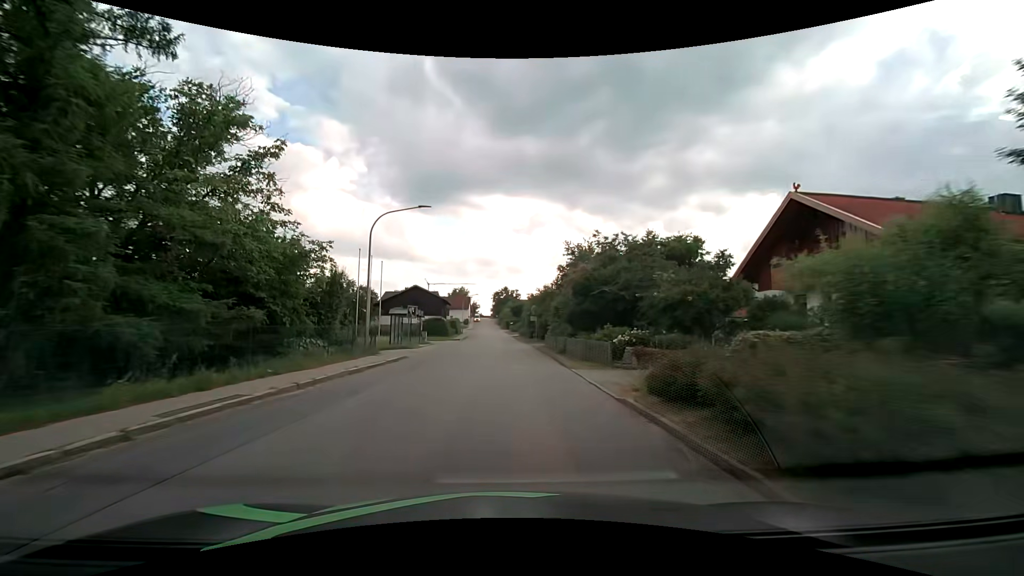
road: tertiary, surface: asphalt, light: Day
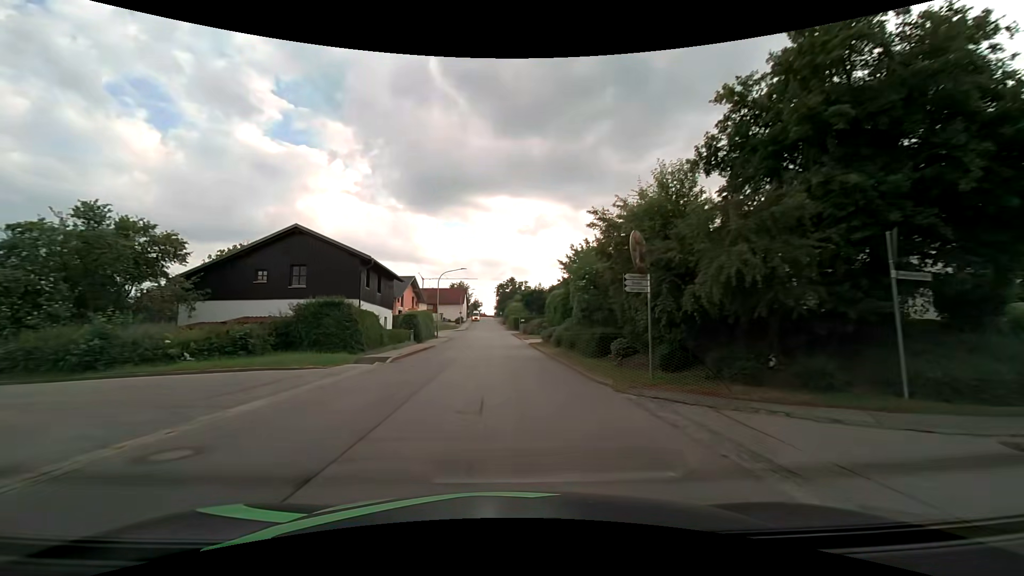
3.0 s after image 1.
(-0.3, +39.9) m; -1°
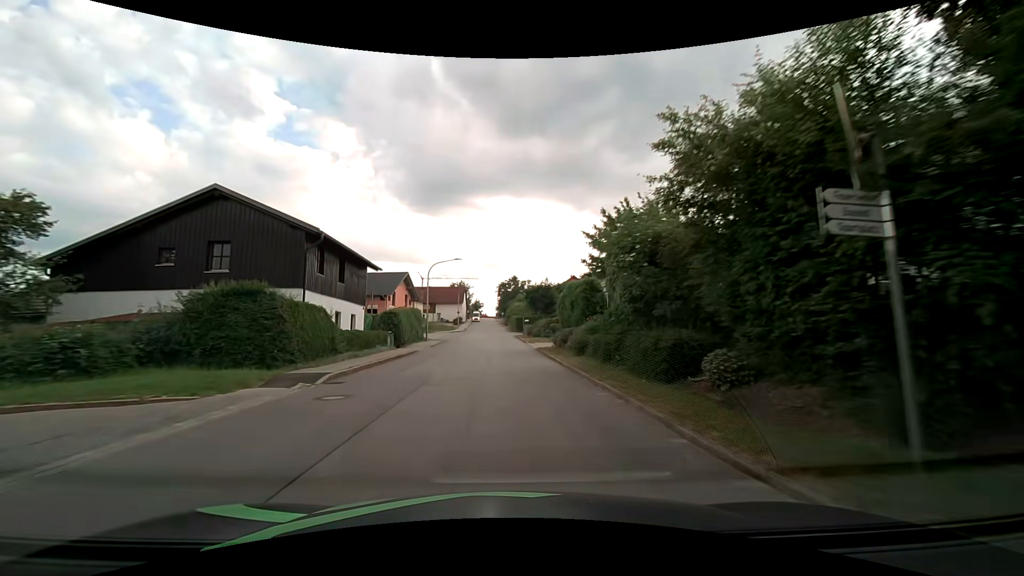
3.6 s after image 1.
(0.0, +7.9) m; 0°
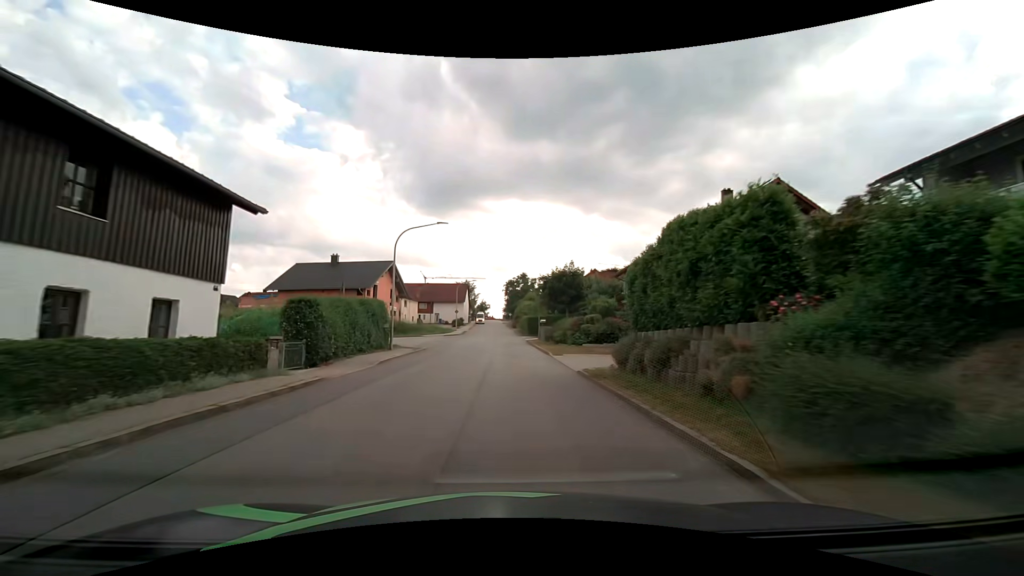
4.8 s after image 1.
(-0.1, +15.8) m; -1°
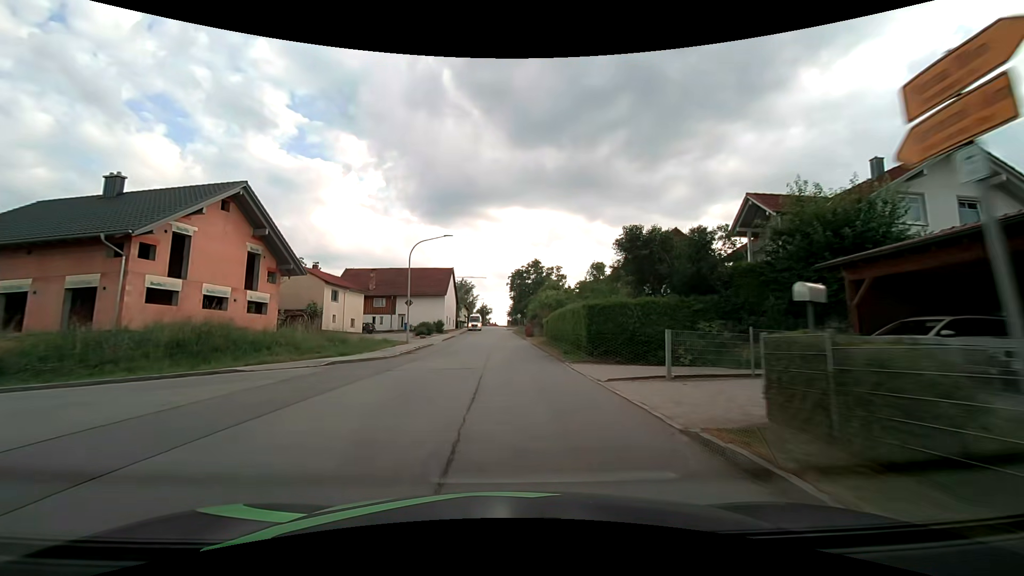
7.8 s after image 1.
(-0.4, +38.9) m; -1°
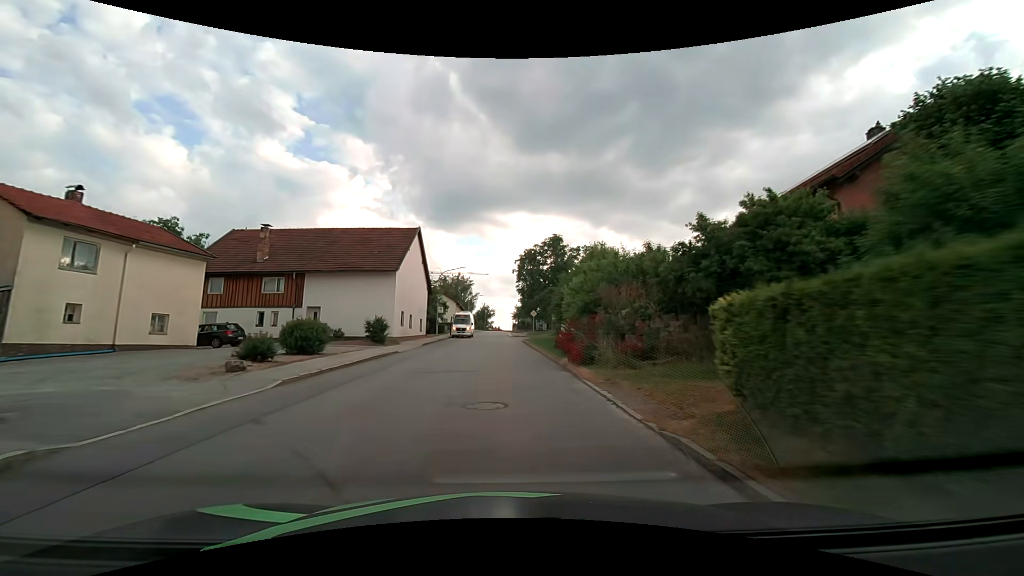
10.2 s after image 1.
(-0.1, +30.1) m; -1°
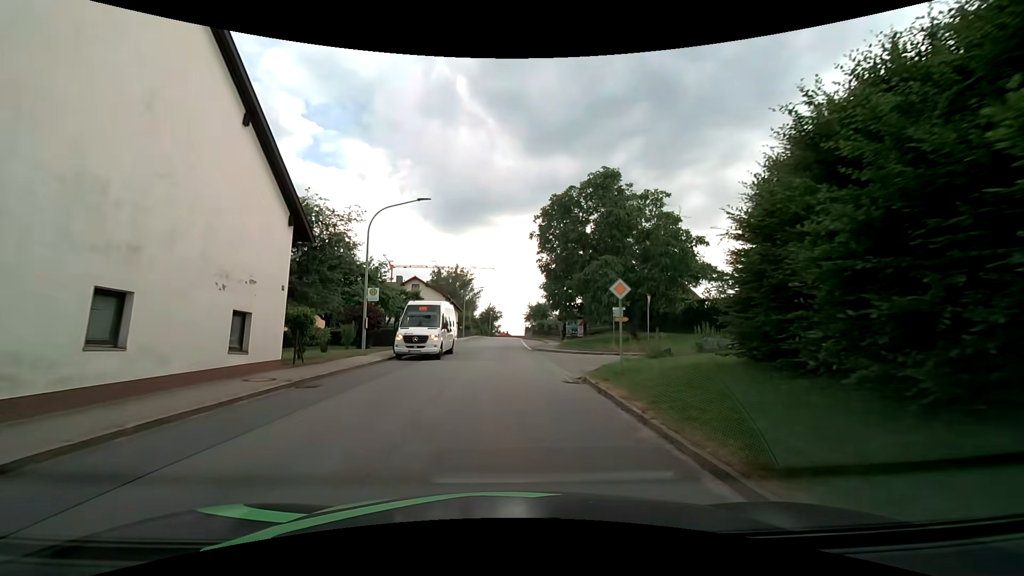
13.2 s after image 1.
(-0.2, +29.4) m; -1°
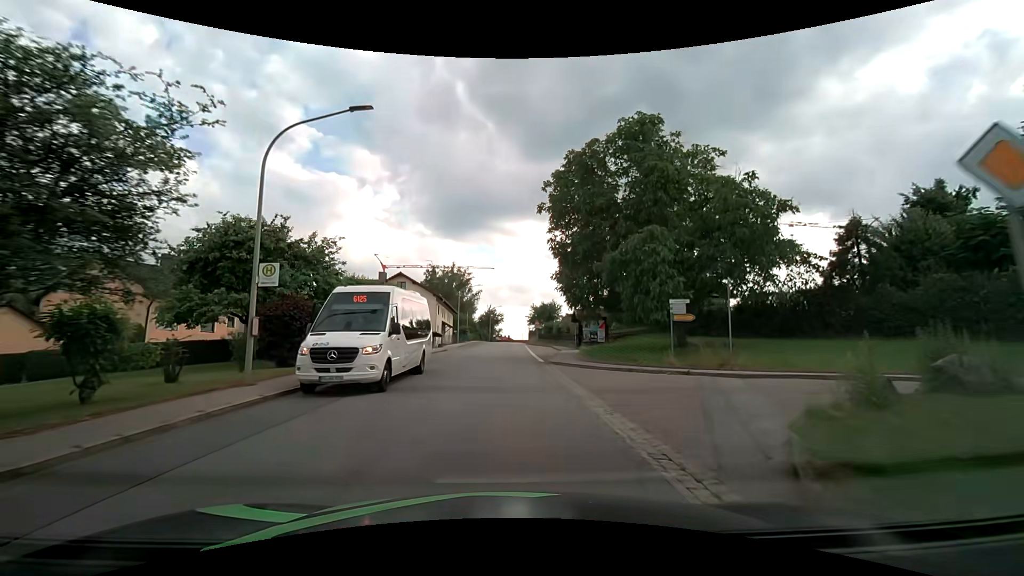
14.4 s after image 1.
(0.0, +10.2) m; 0°
